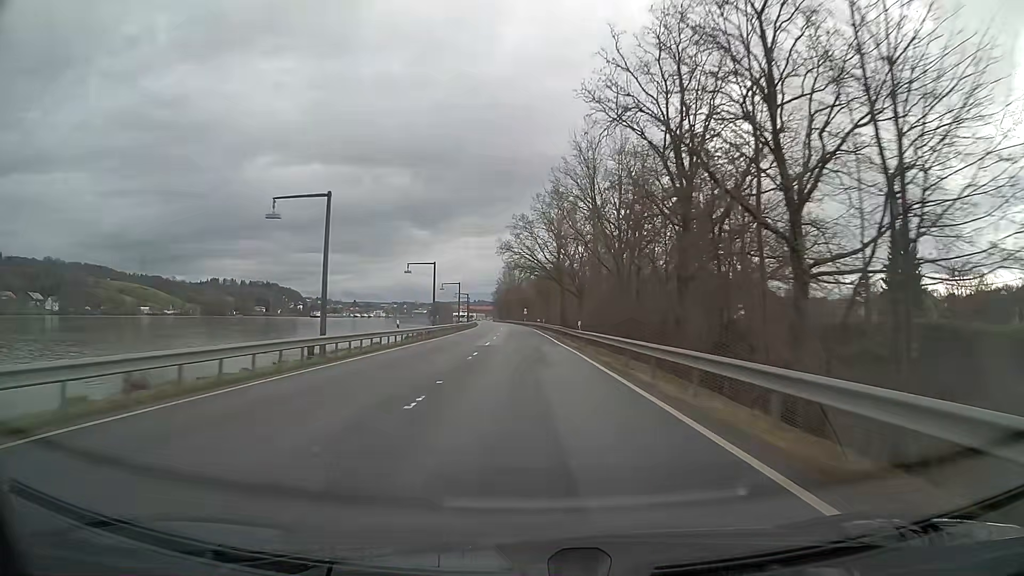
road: primary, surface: asphalt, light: Day
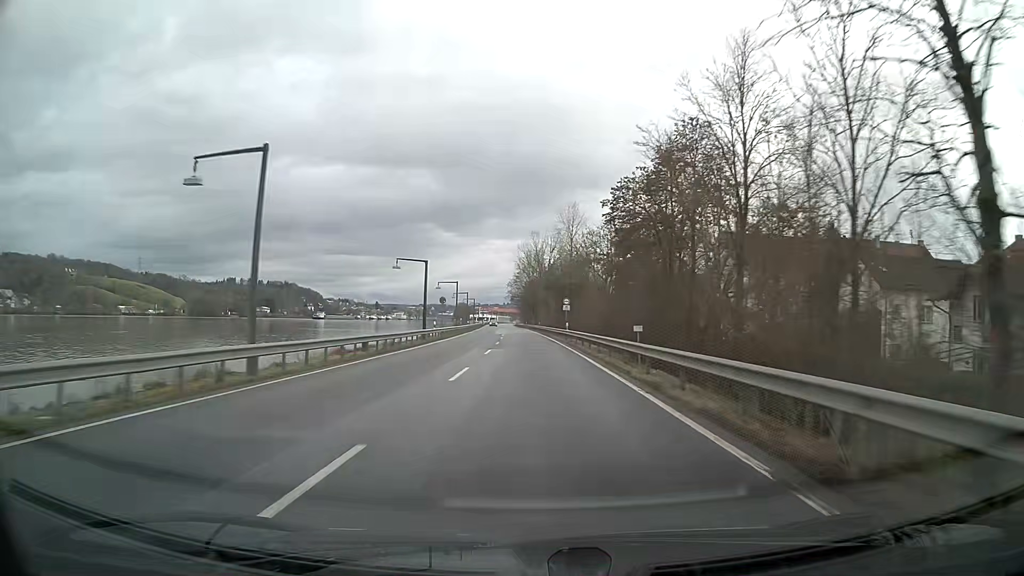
(-1.8, +79.0) m; -2°
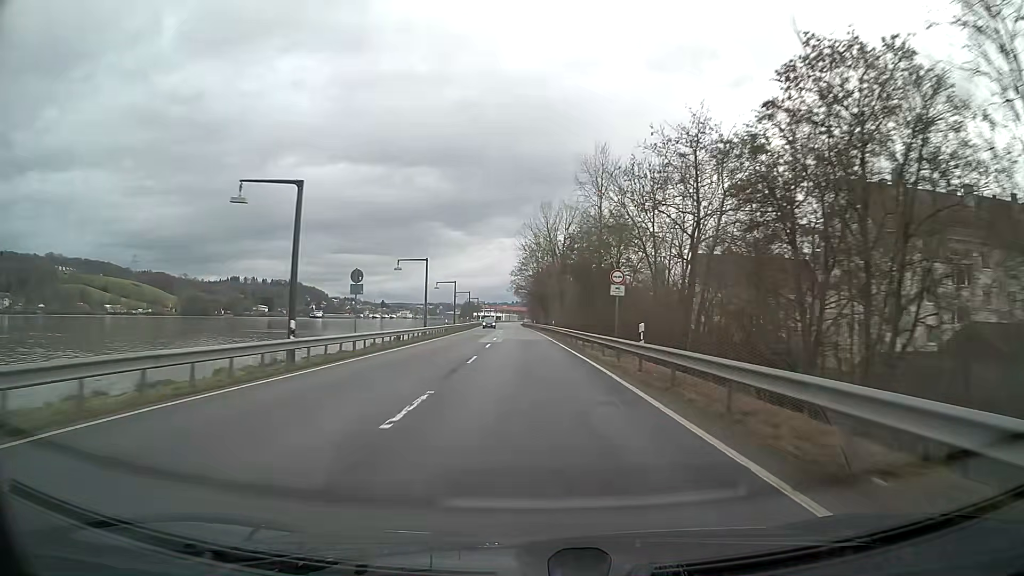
(-0.2, +31.6) m; -1°
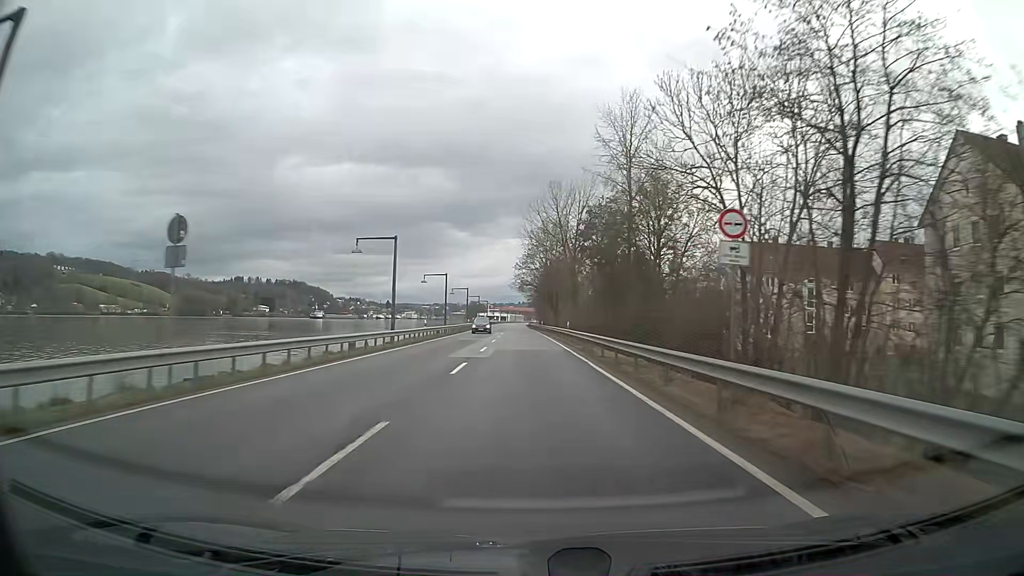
(-0.1, +15.8) m; -1°
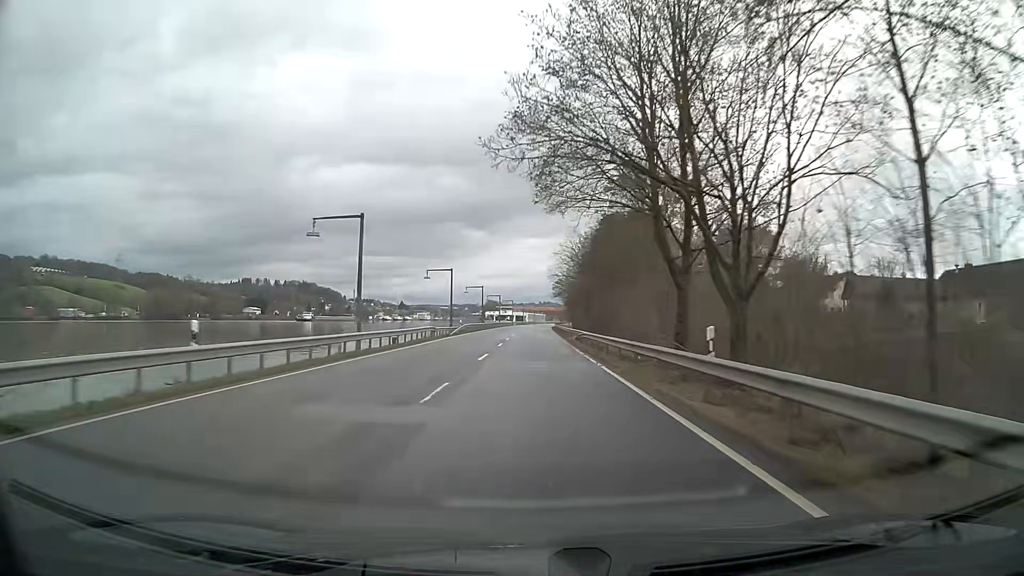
(-1.3, +79.2) m; -1°
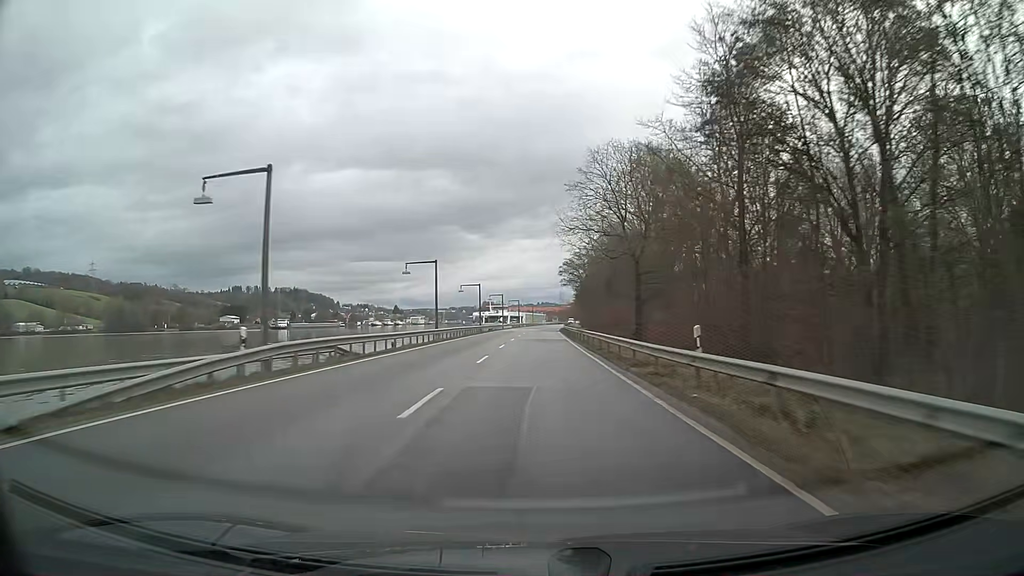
(0.0, +47.6) m; 0°
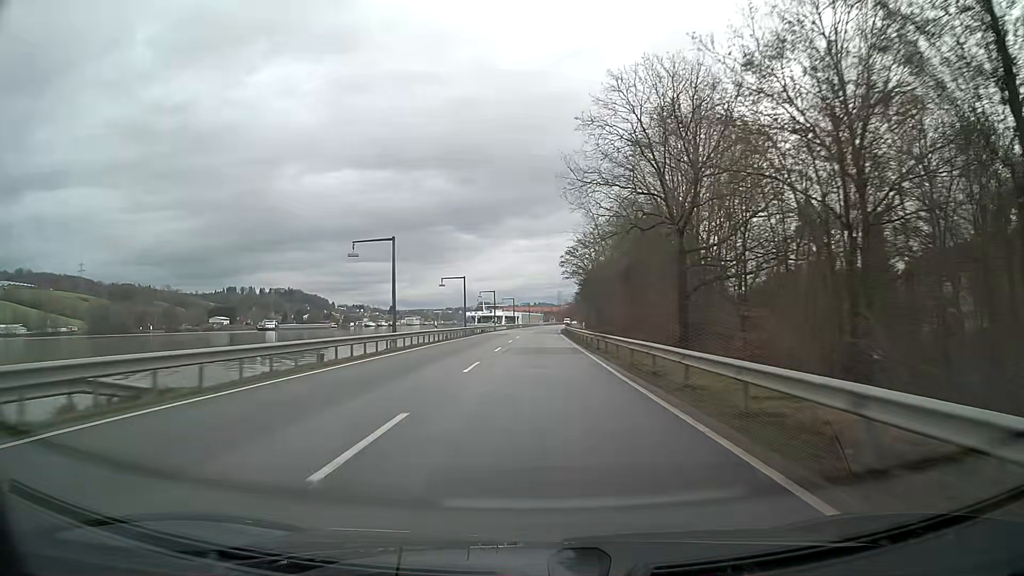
(0.0, +15.9) m; 0°
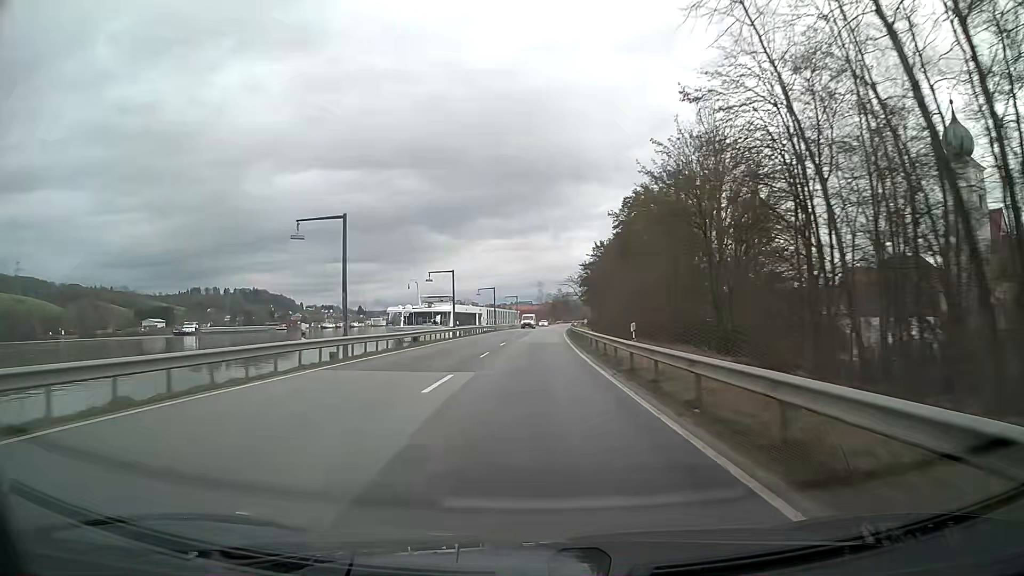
(+1.5, +79.2) m; +2°
